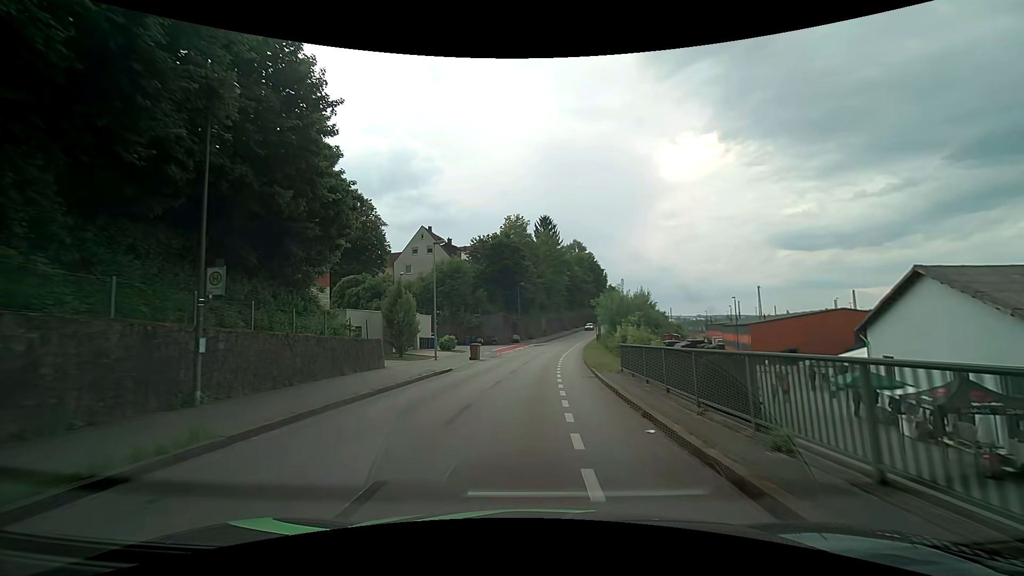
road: residential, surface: asphalt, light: Day
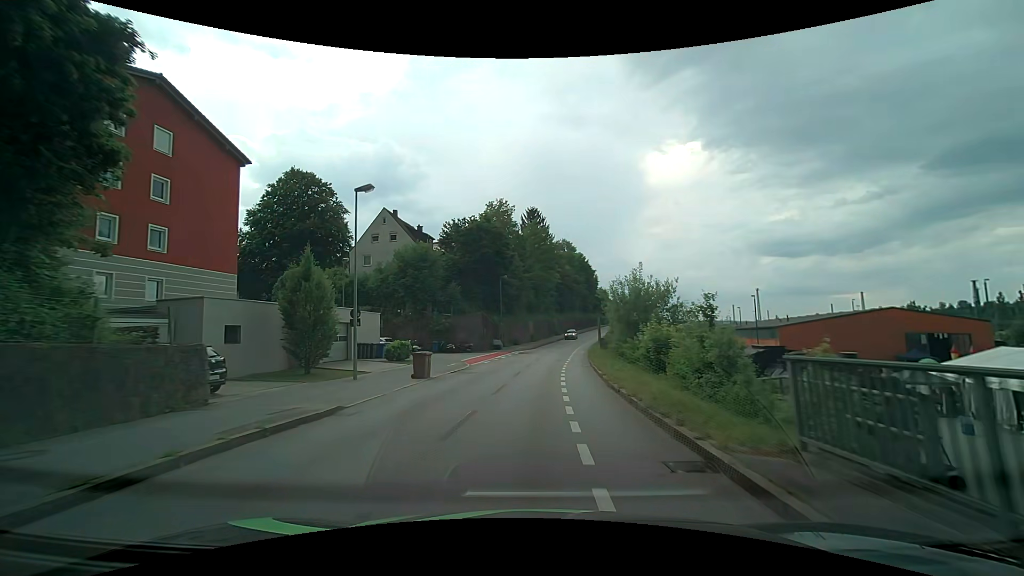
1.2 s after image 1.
(+0.2, +12.9) m; +2°
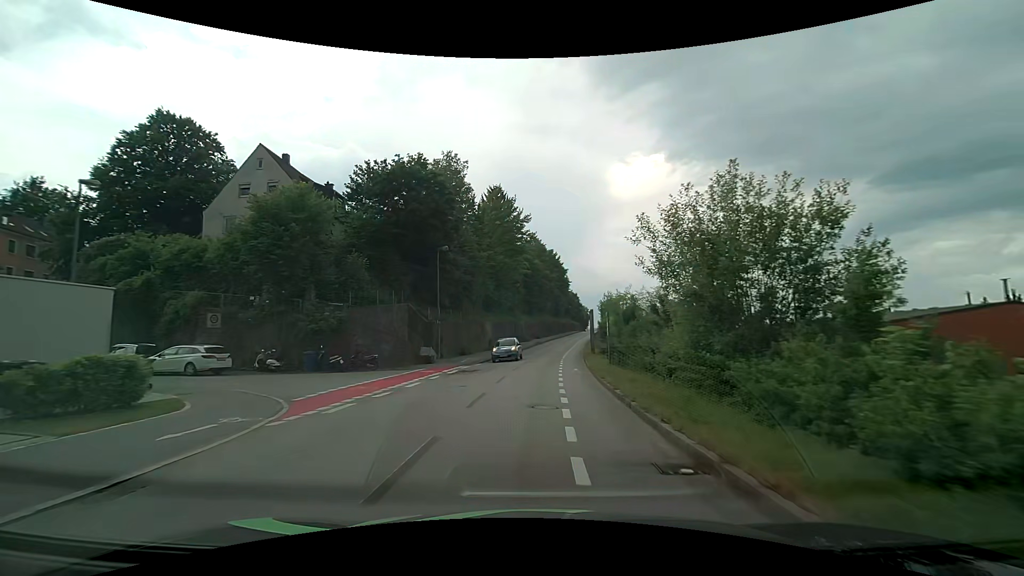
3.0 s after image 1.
(+0.7, +20.8) m; +4°
(0, +10) (+1, +20) (+1, +30) (+2, +40) (+3, +50) (+4, +60) (+6, +70) (+7, +80) (+9, +89) (+10, +99) m
